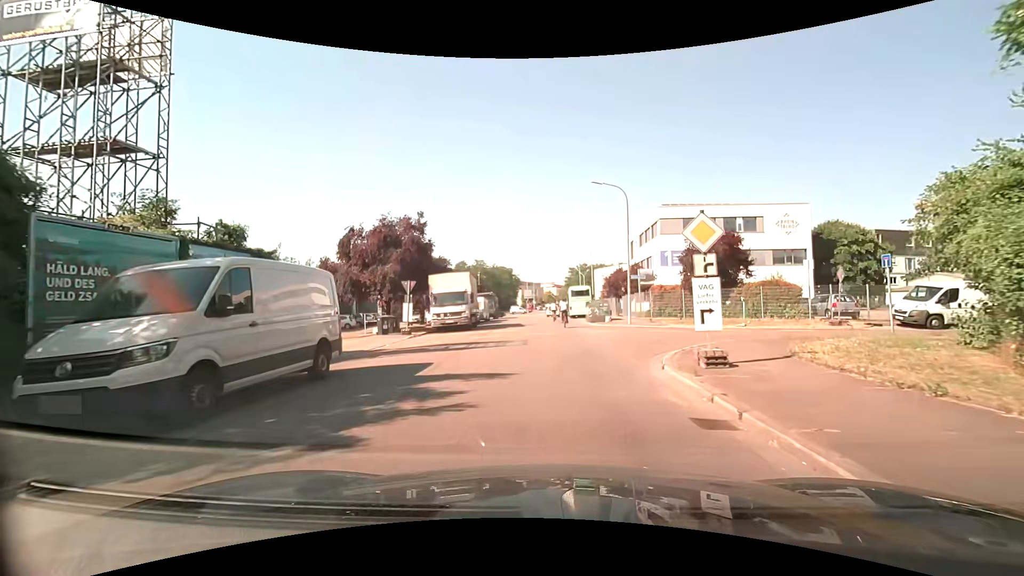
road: unclassified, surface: asphalt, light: Day
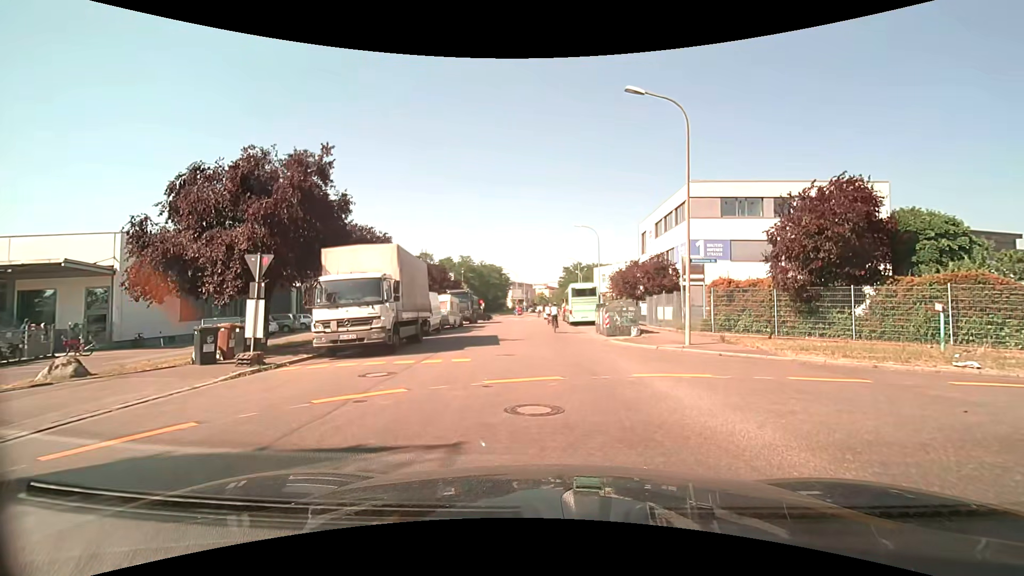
(-0.1, +13.9) m; 0°
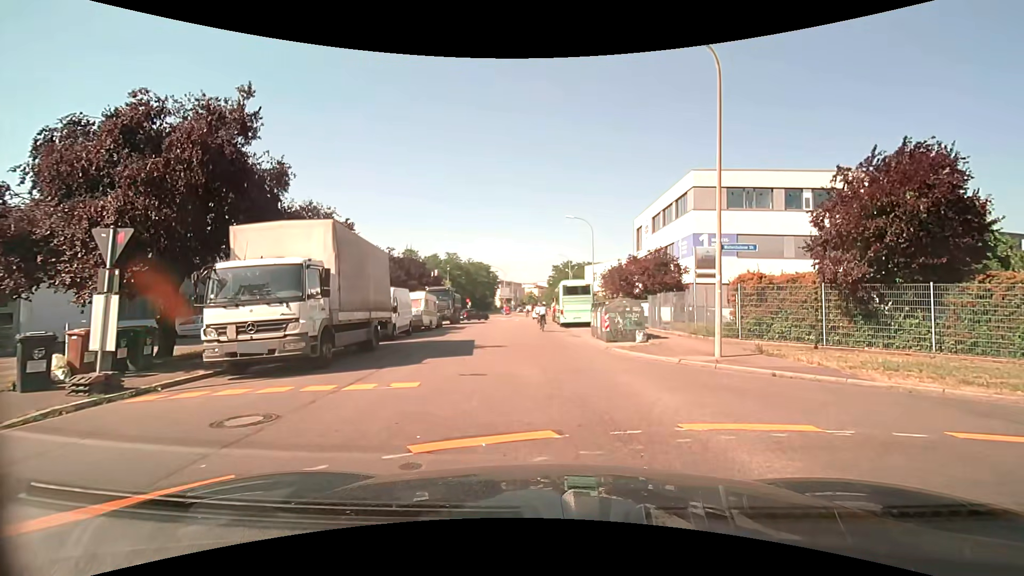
(+0.1, +4.3) m; +2°
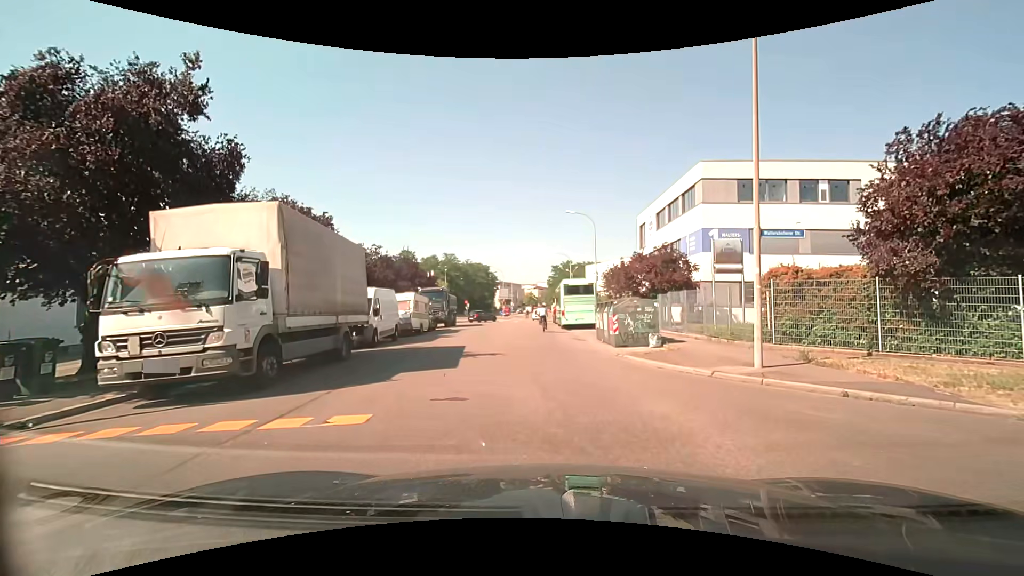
(0.0, +2.6) m; 0°
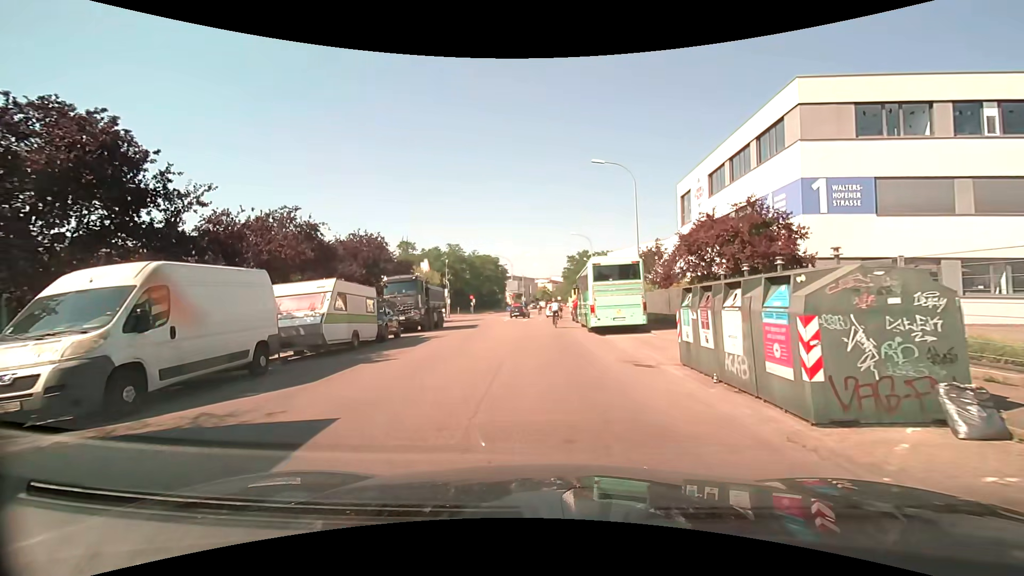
(-0.1, +12.6) m; 0°
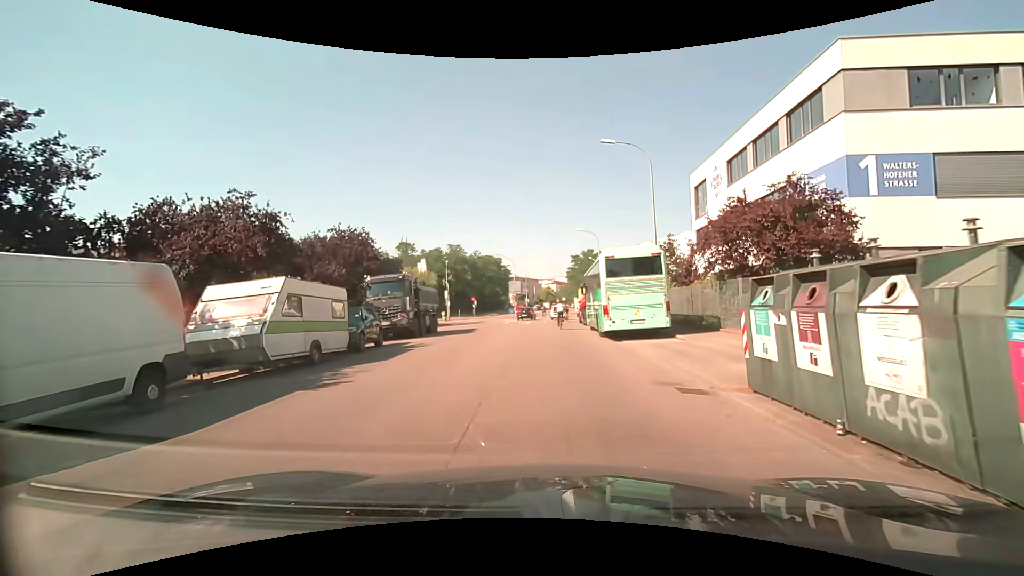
(-0.1, +3.4) m; -1°
